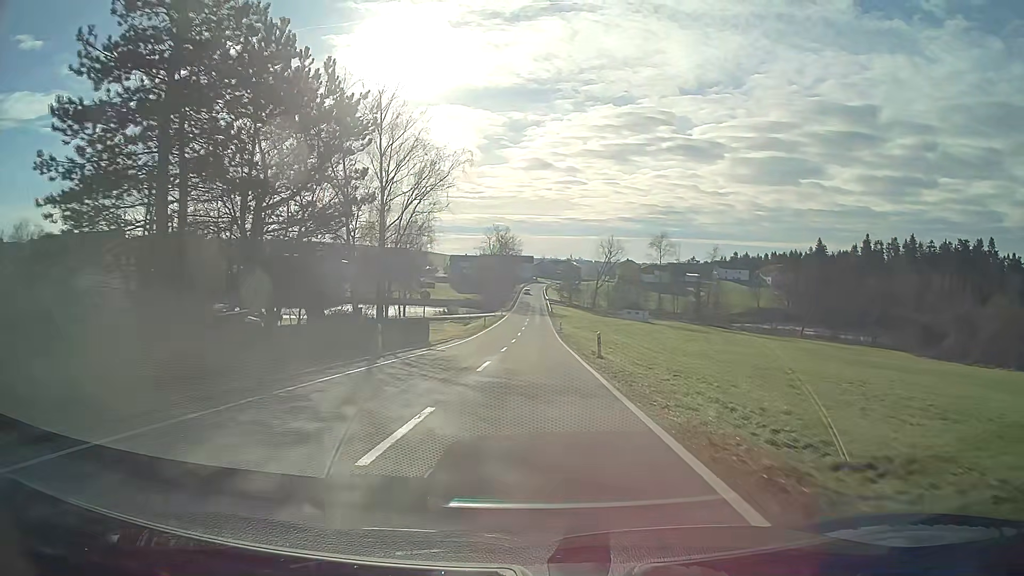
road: tertiary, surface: asphalt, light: Day
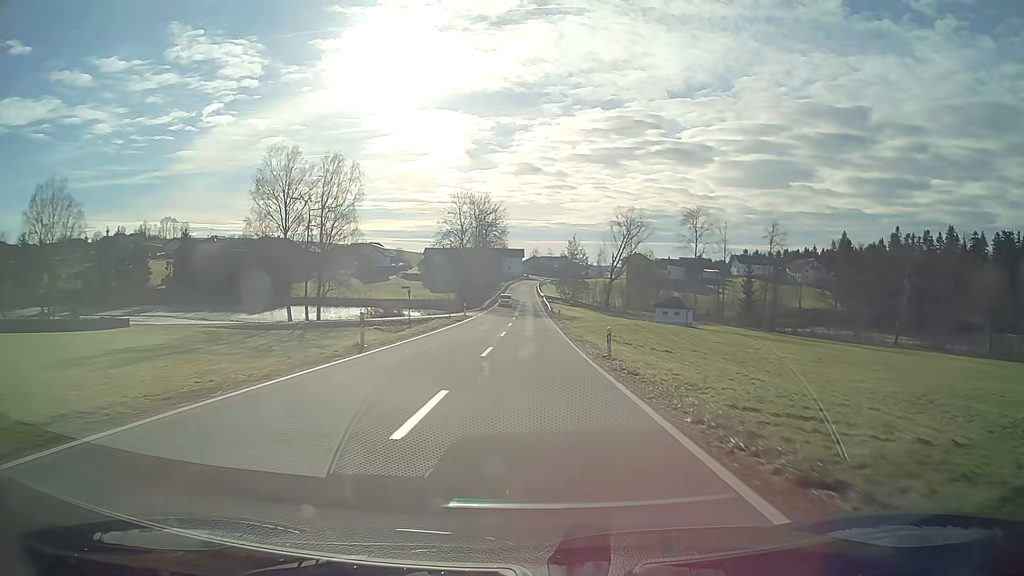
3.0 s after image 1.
(+0.3, +46.8) m; +1°
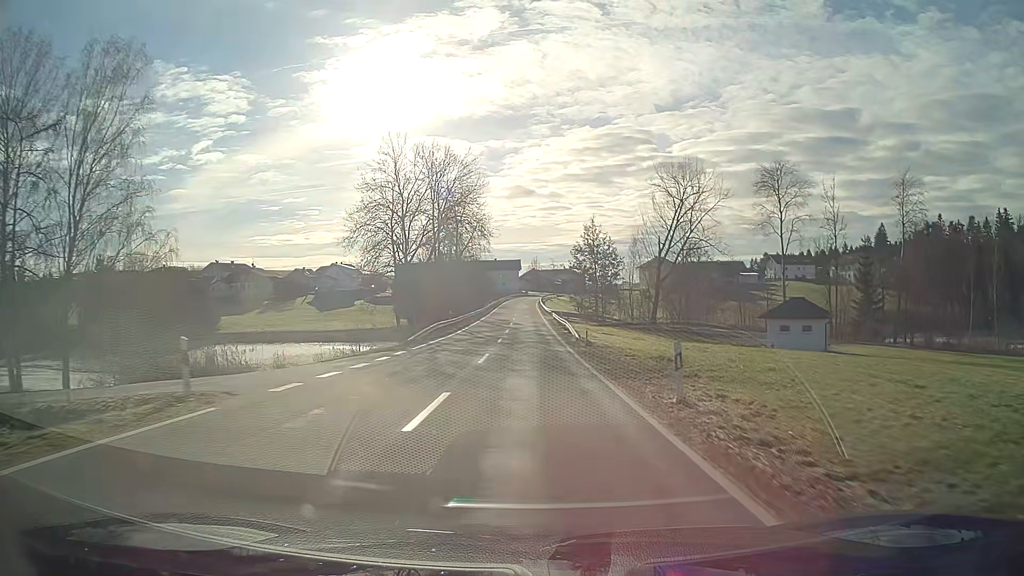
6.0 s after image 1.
(-0.1, +47.0) m; 0°
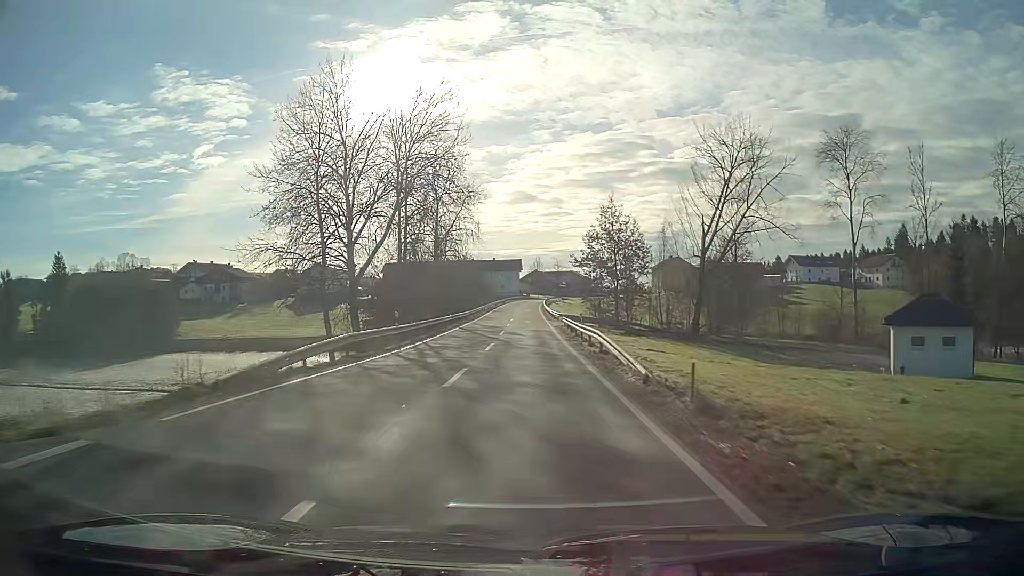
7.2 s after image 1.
(0.0, +19.3) m; 0°
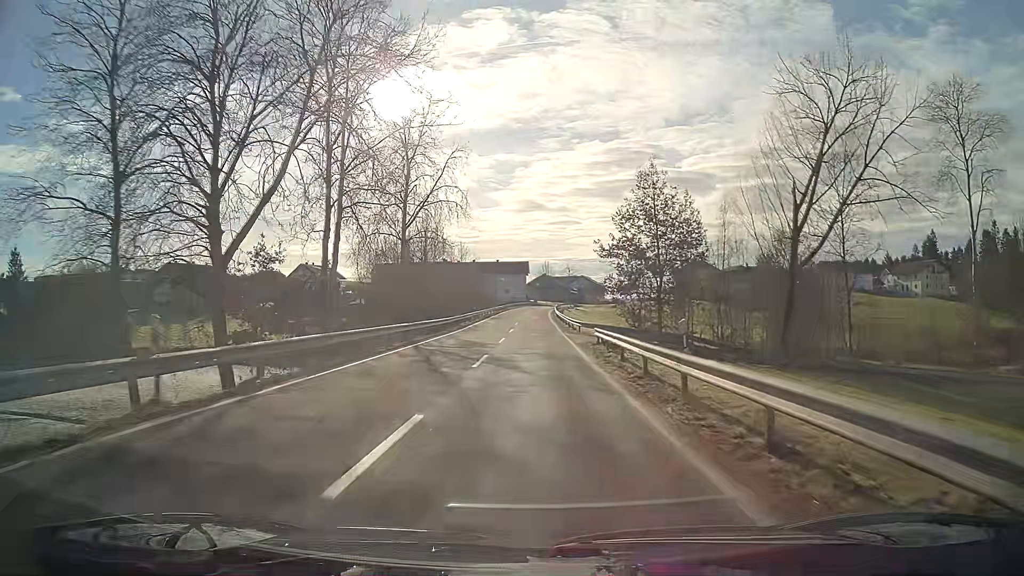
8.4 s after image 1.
(-0.1, +19.5) m; 0°
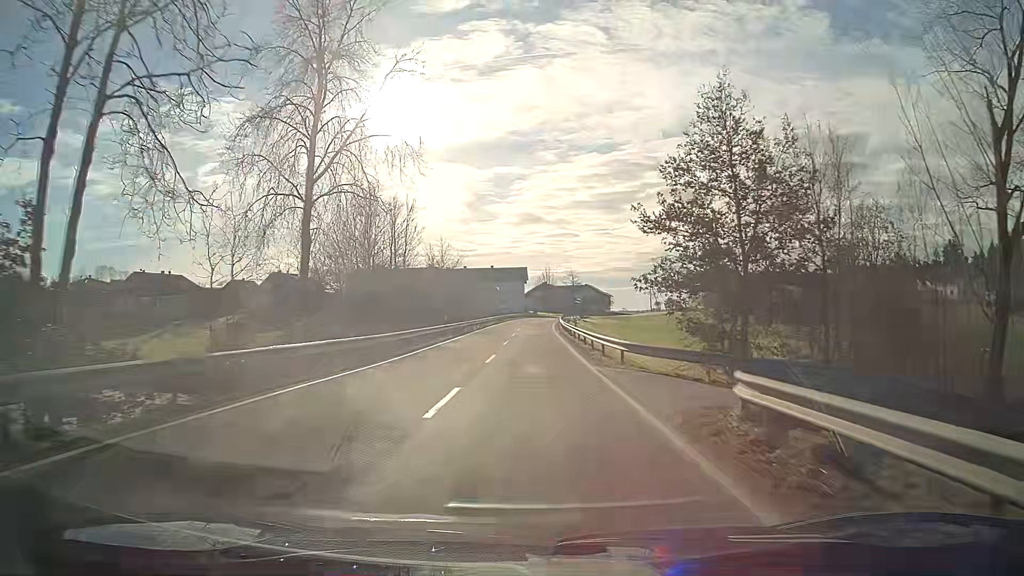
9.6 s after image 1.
(0.0, +19.7) m; 0°
